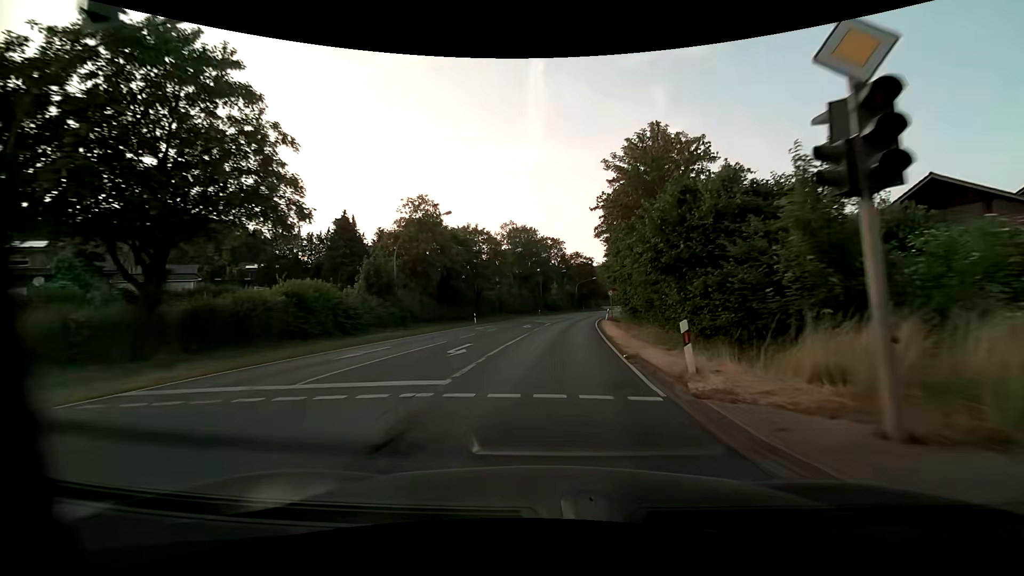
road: primary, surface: asphalt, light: Day
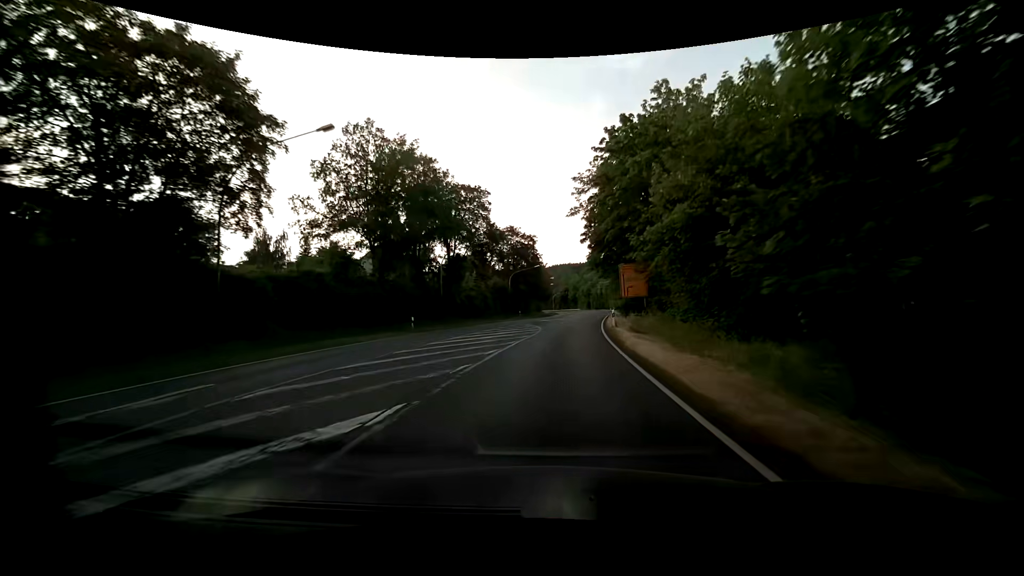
(+3.3, +49.8) m; +7°
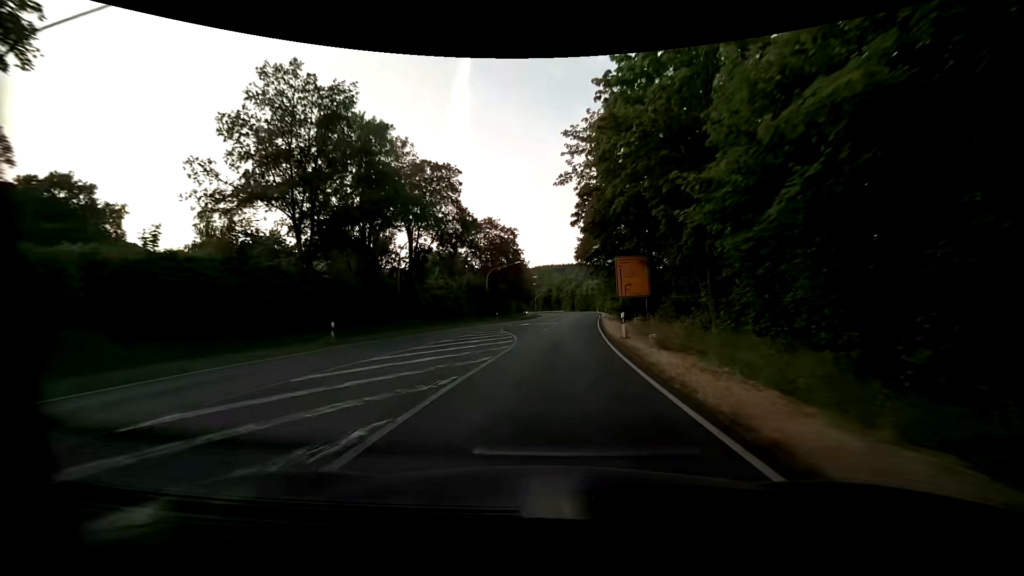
(+0.2, +9.8) m; +2°
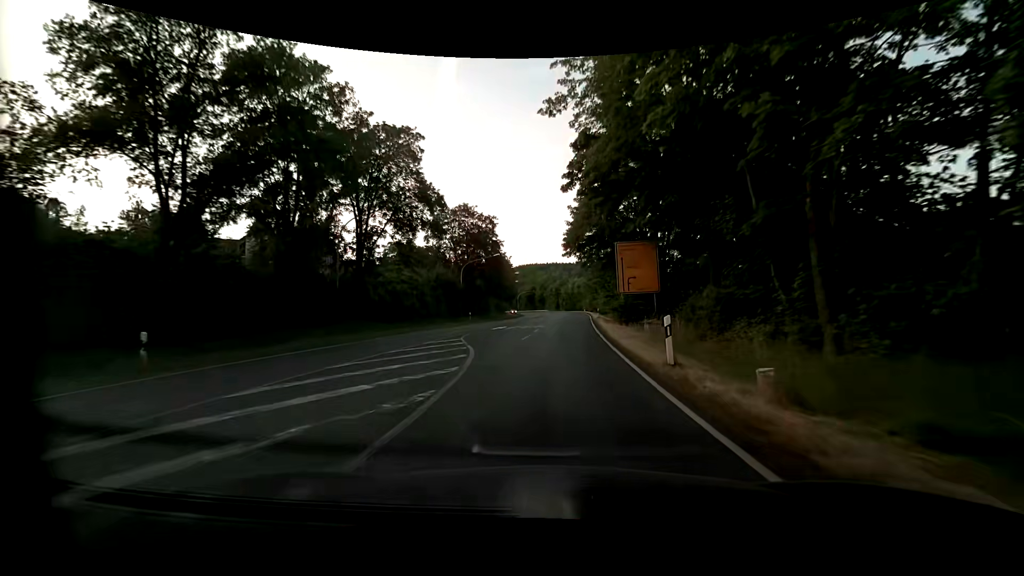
(+0.2, +9.8) m; +2°
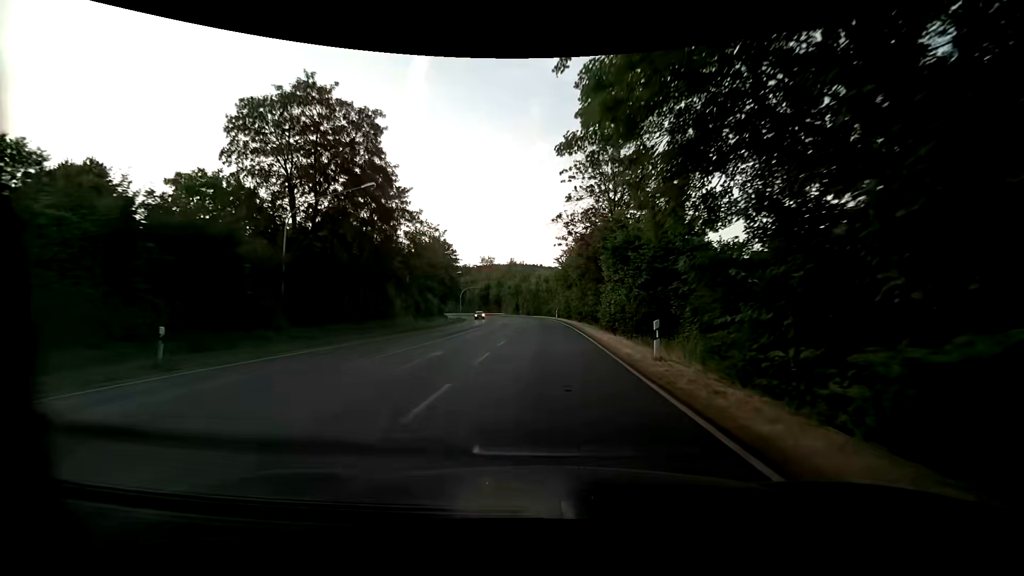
(+1.7, +39.1) m; +4°
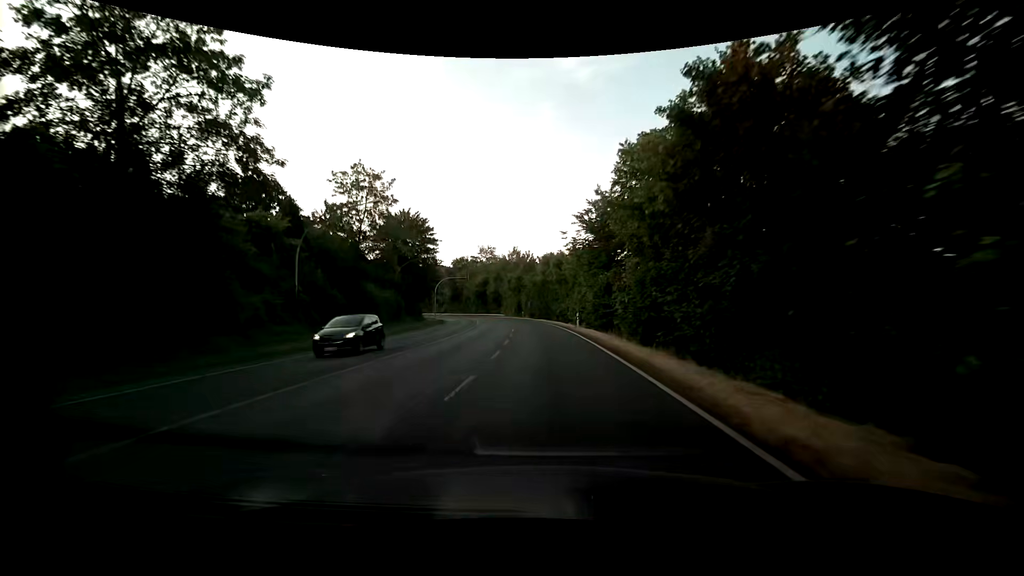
(0.0, +29.3) m; -1°
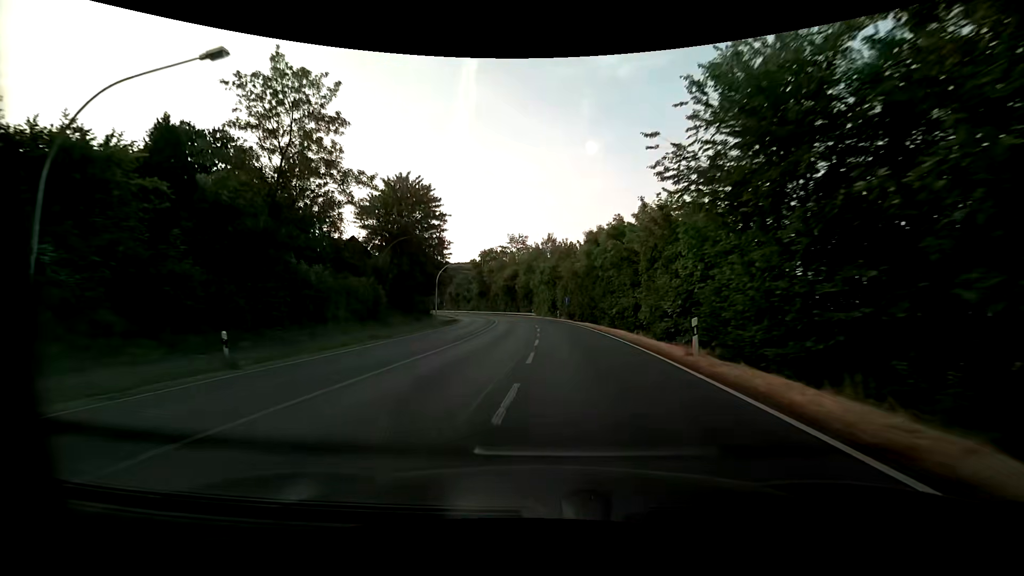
(-0.6, +19.5) m; -4°
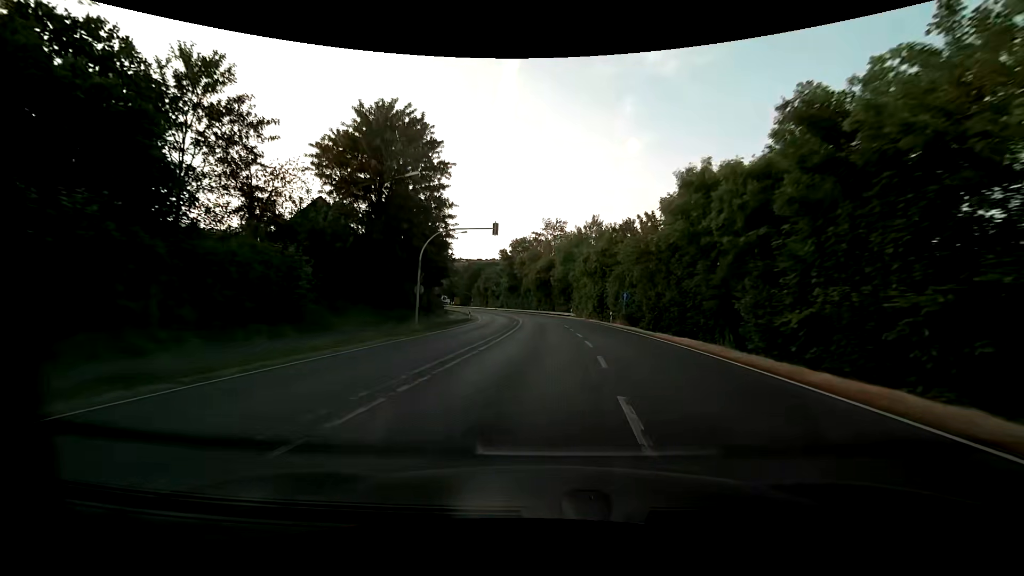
(-1.0, +19.6) m; -4°
(0, +10) (0, +20) (0, +30) (-1, +40) (-1, +50) (-1, +60) (-2, +70) (-3, +80) (-5, +90) (-7, +100) m
